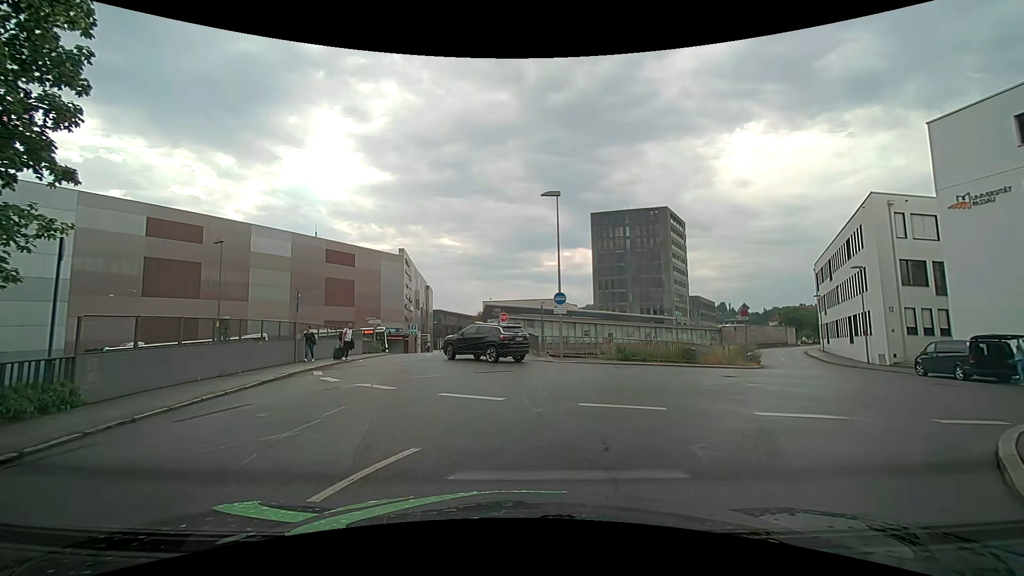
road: residential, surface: asphalt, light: Day
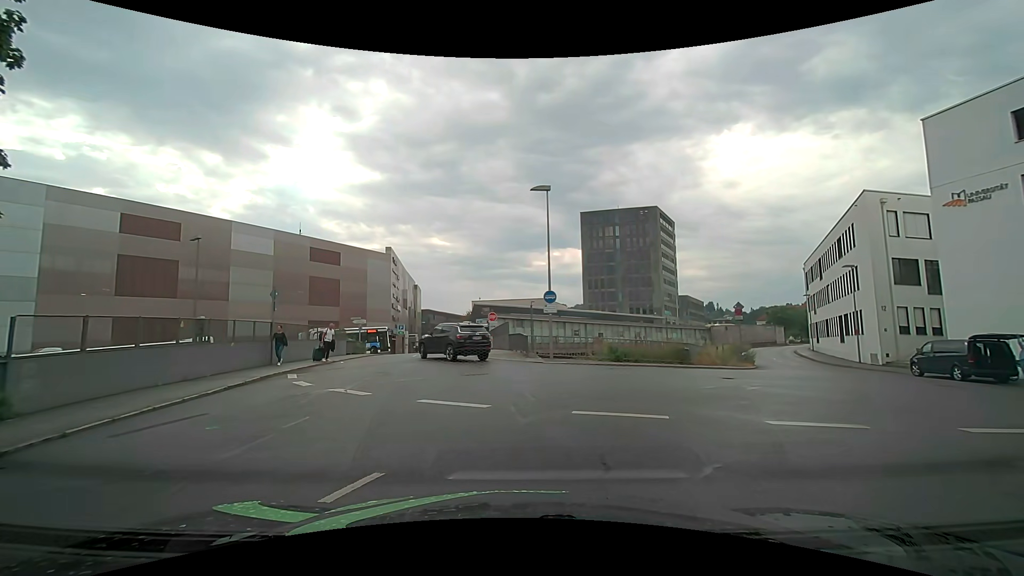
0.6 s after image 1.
(0.0, +0.9) m; +3°
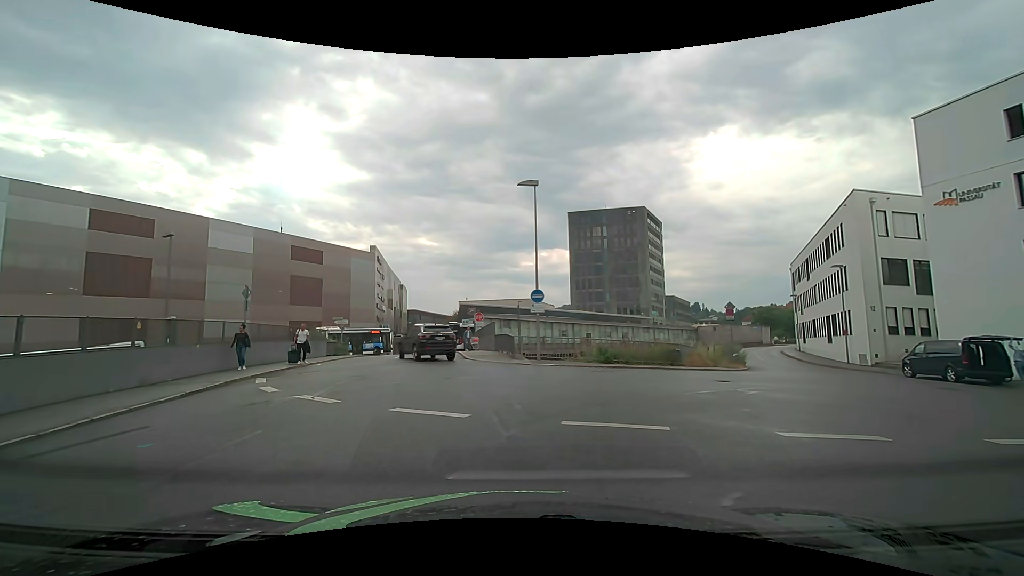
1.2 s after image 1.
(0.0, +0.9) m; -1°
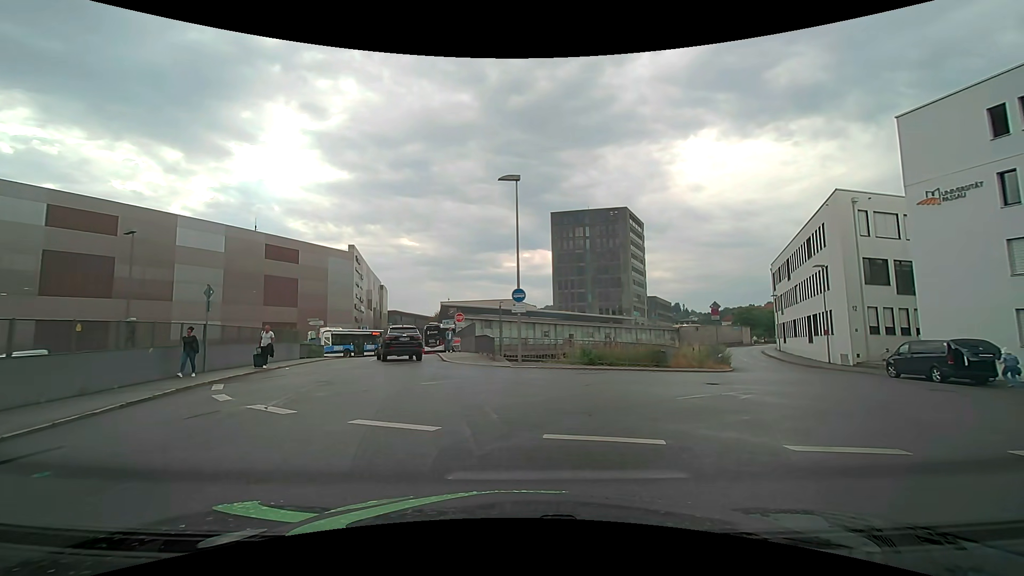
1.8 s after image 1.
(0.0, +0.9) m; +2°
